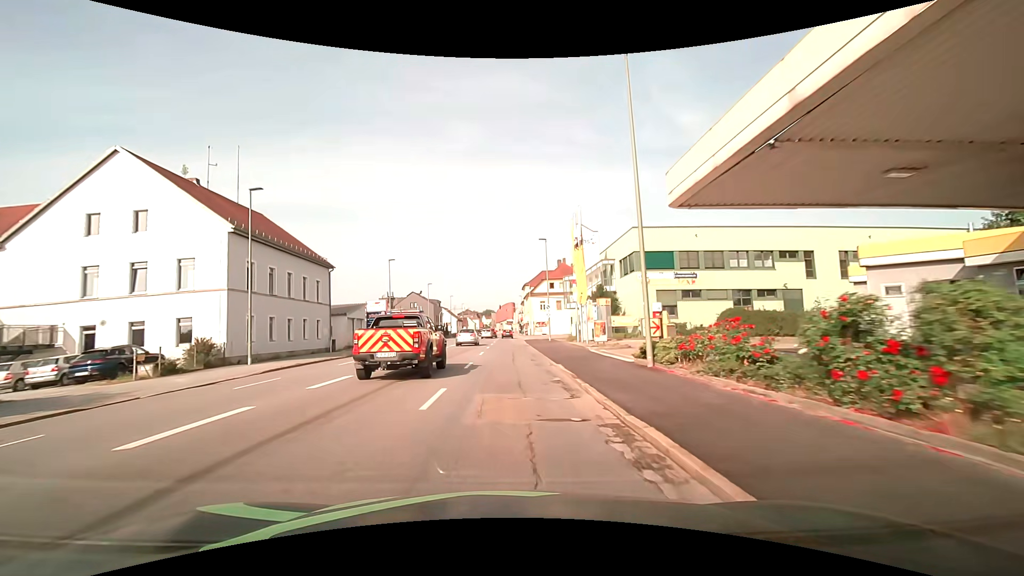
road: tertiary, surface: asphalt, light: Day
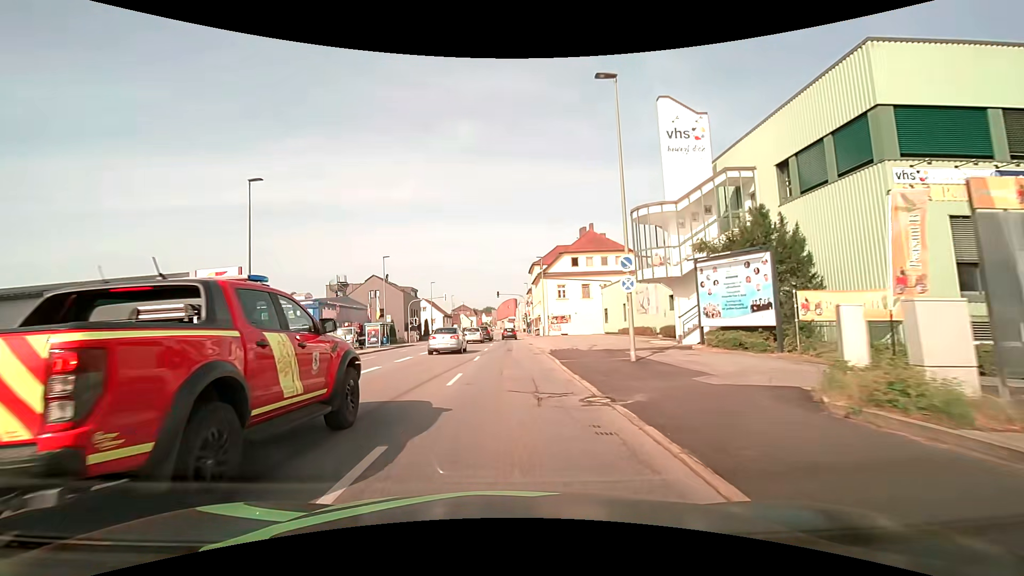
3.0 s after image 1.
(0.0, +32.6) m; +1°
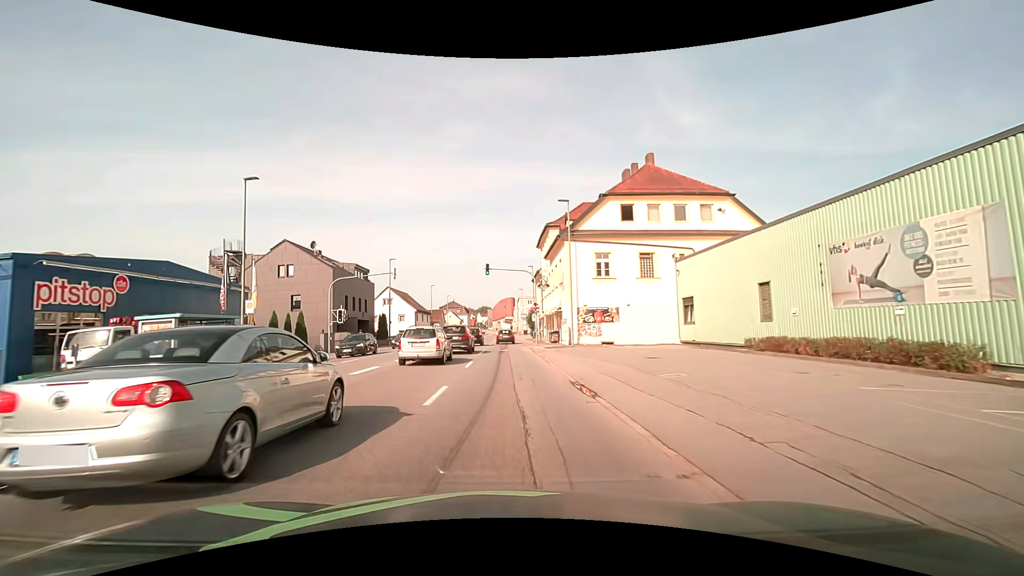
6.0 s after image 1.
(-0.4, +29.9) m; -1°
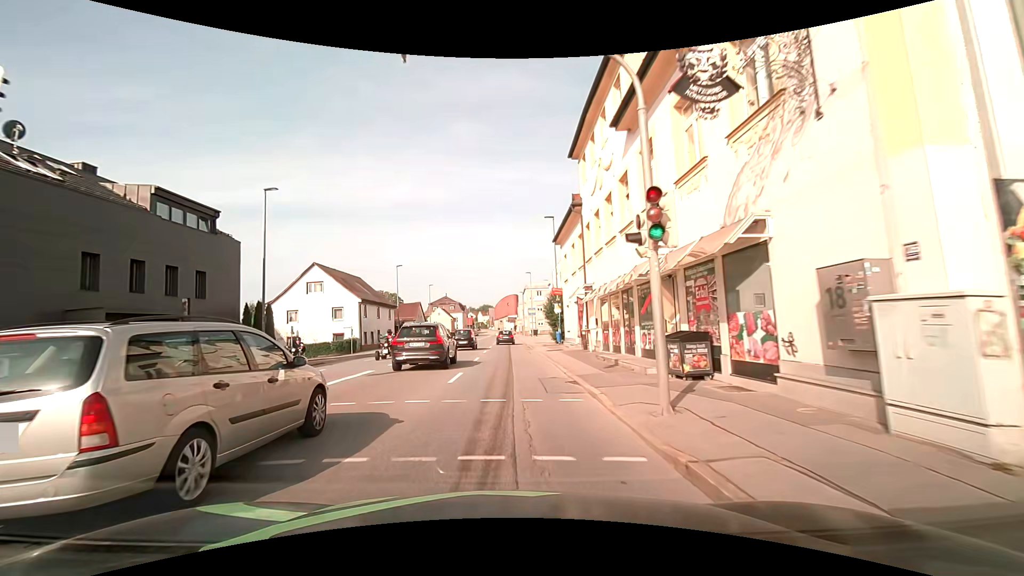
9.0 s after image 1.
(+0.3, +31.1) m; 0°
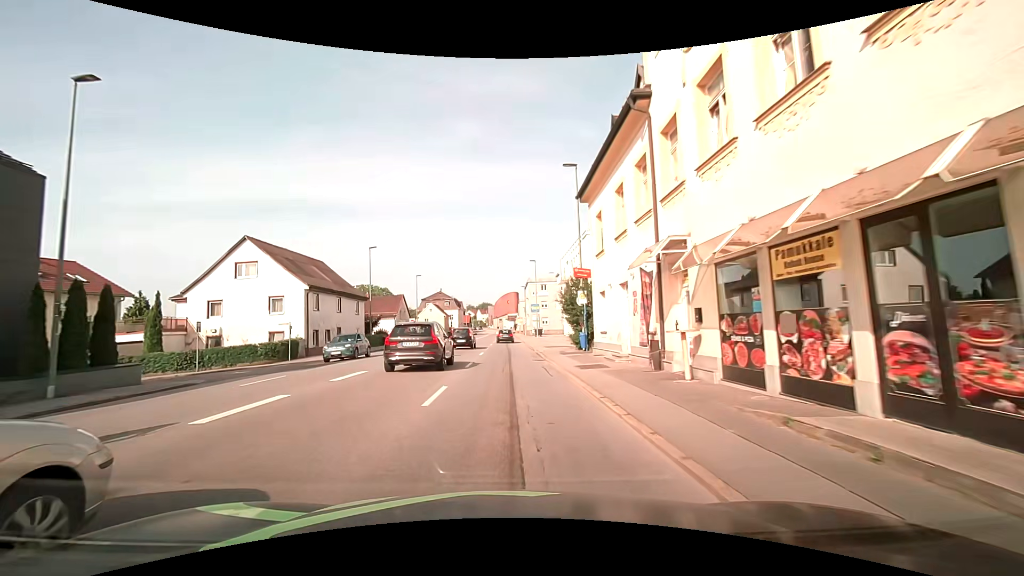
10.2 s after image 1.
(0.0, +12.9) m; 0°
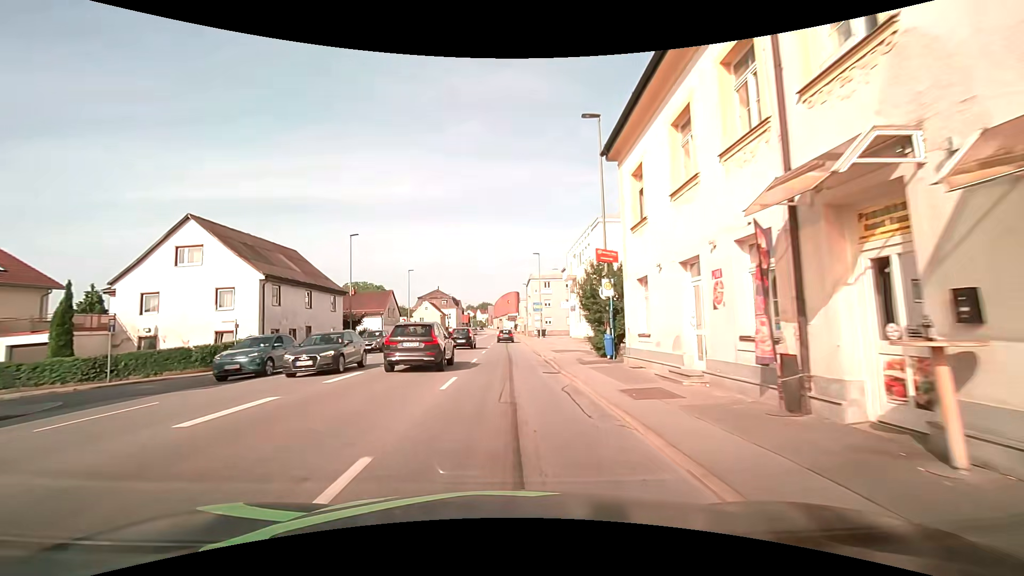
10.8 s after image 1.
(0.0, +6.6) m; 0°
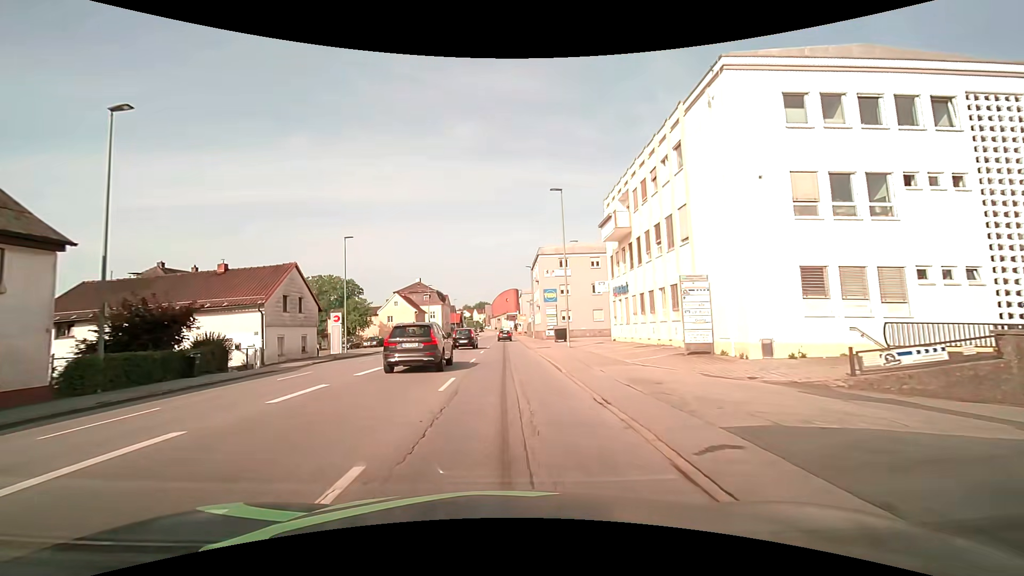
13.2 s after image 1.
(+0.1, +27.2) m; 0°
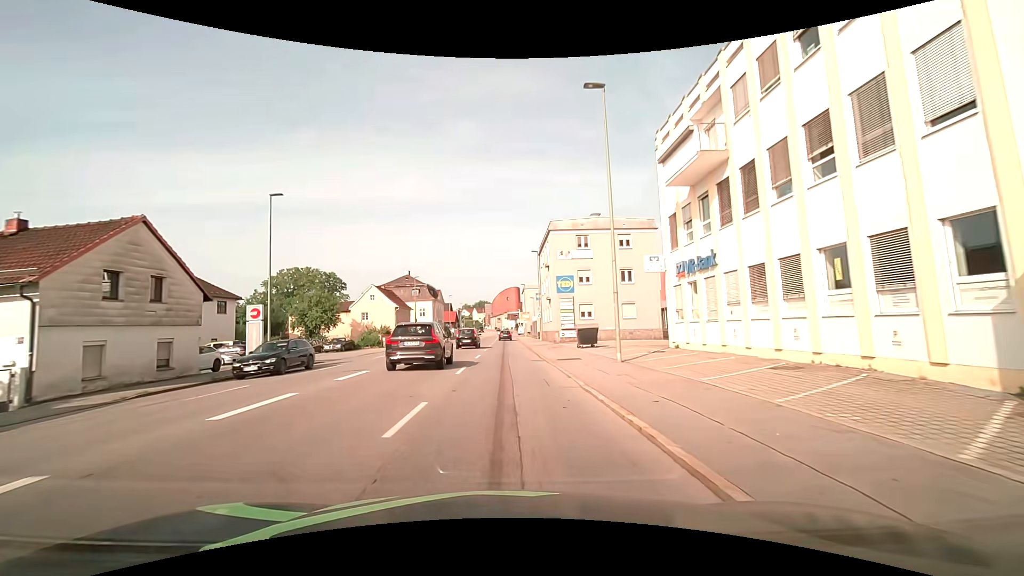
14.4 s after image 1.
(0.0, +14.1) m; 0°
(0, +10) (0, +20) (0, +30) (0, +40) (0, +50) (0, +60) (0, +70) (0, +80) (0, +90) (+1, +100) m
